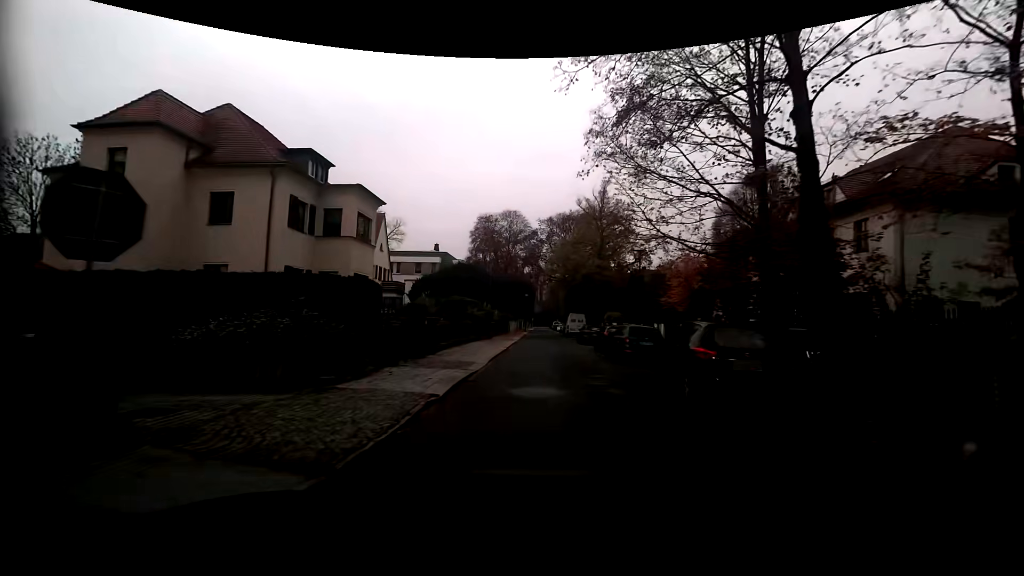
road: residential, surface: asphalt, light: Day
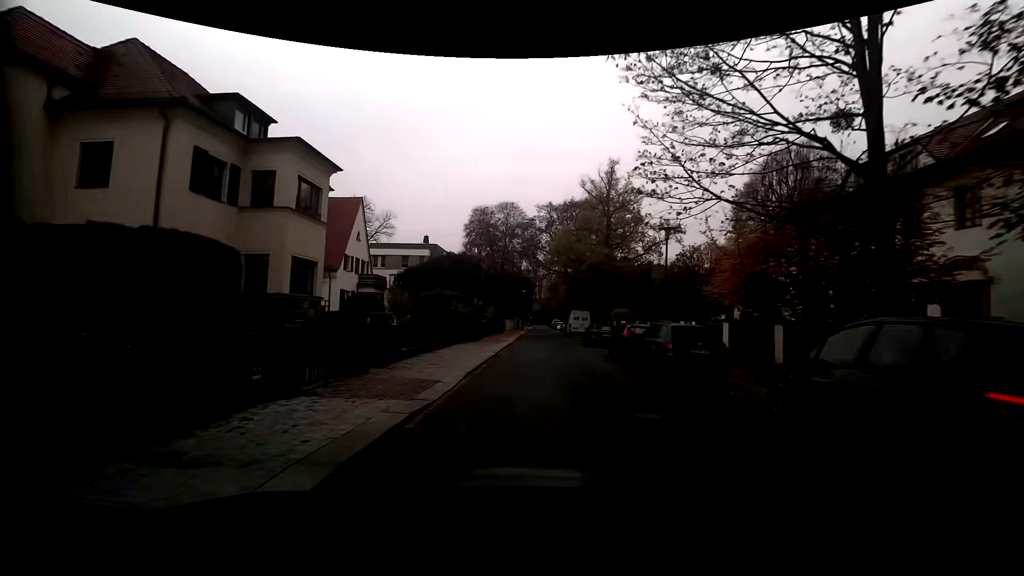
(+0.1, +6.0) m; +2°
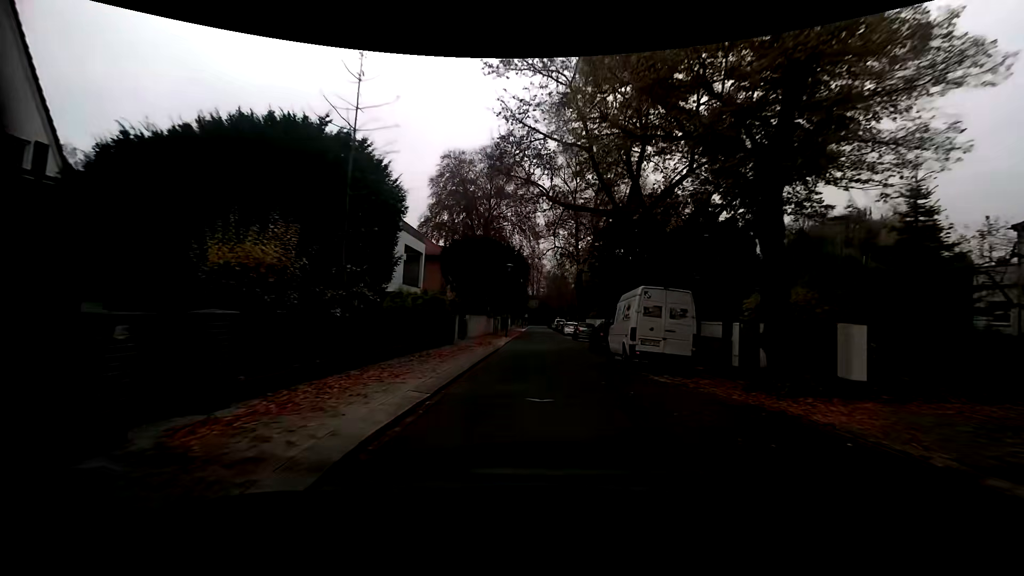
(-0.2, +31.6) m; 0°
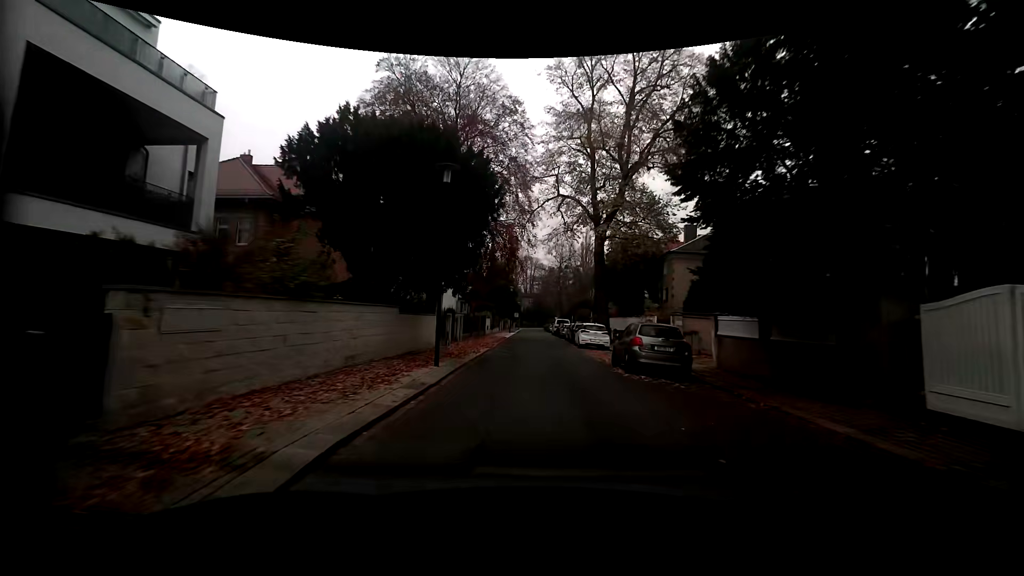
(+0.1, +24.3) m; 0°
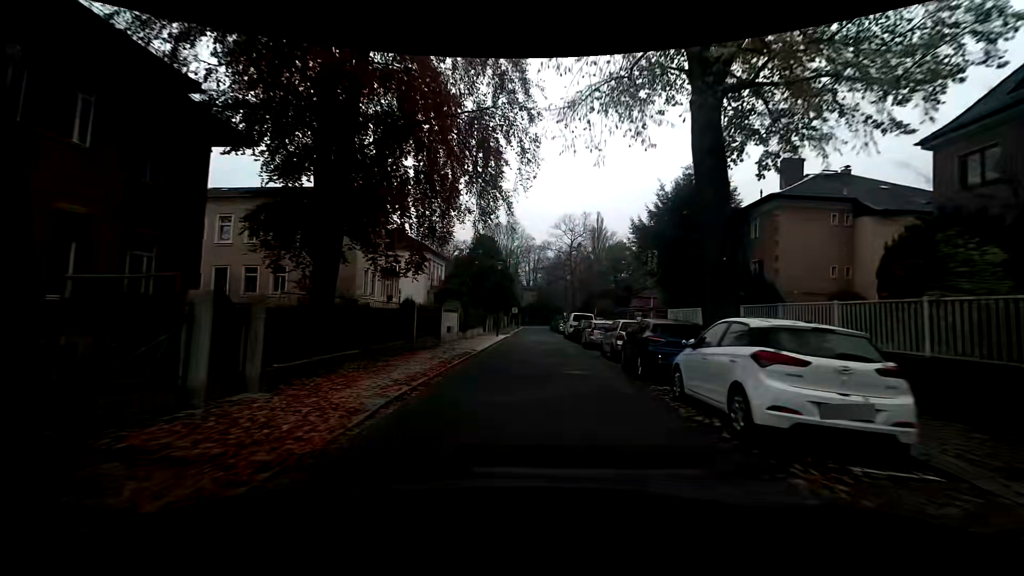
(+0.2, +22.6) m; 0°
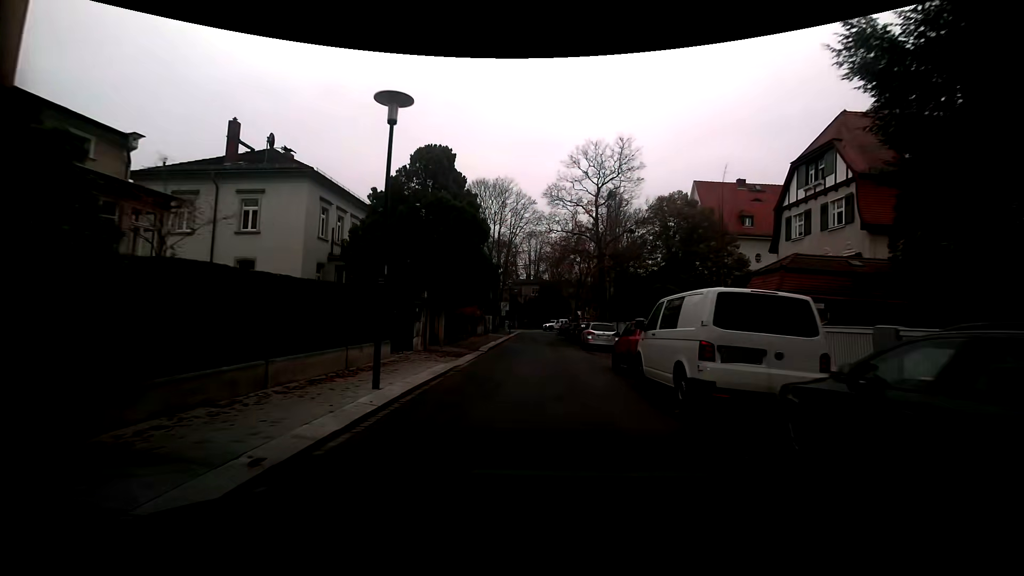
(-0.1, +28.1) m; -1°
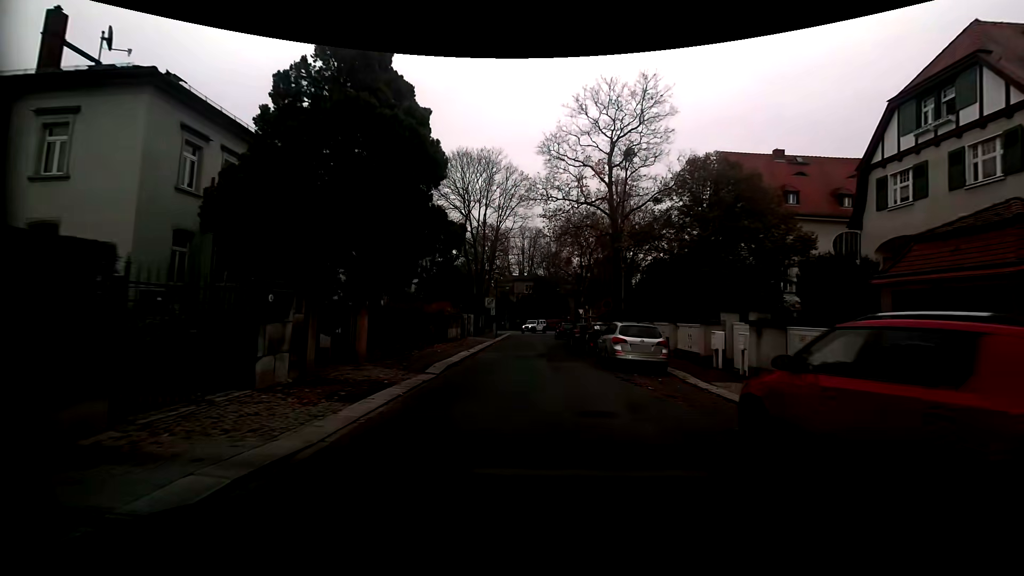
(+0.2, +10.3) m; +2°
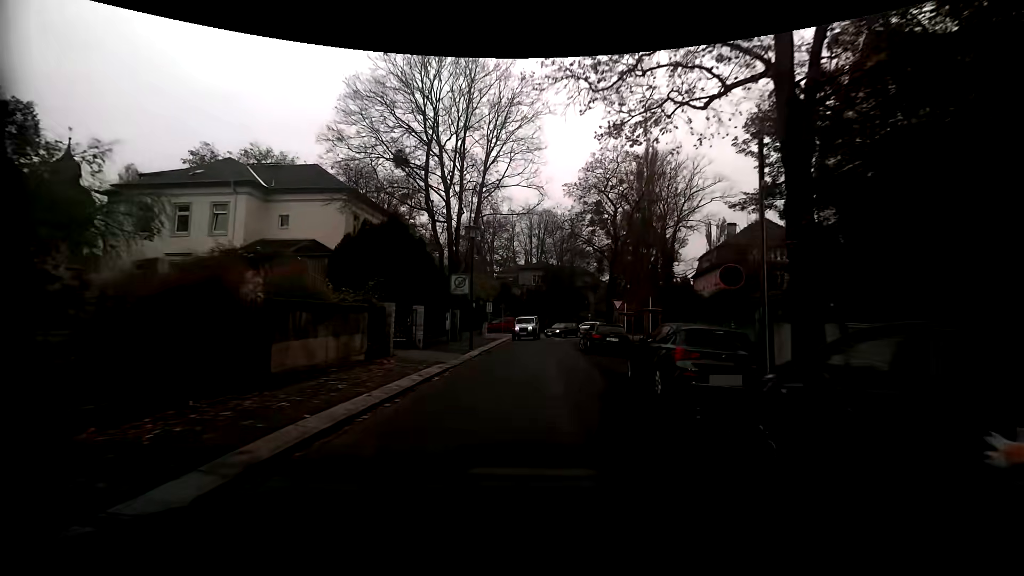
(-0.1, +19.9) m; -2°
